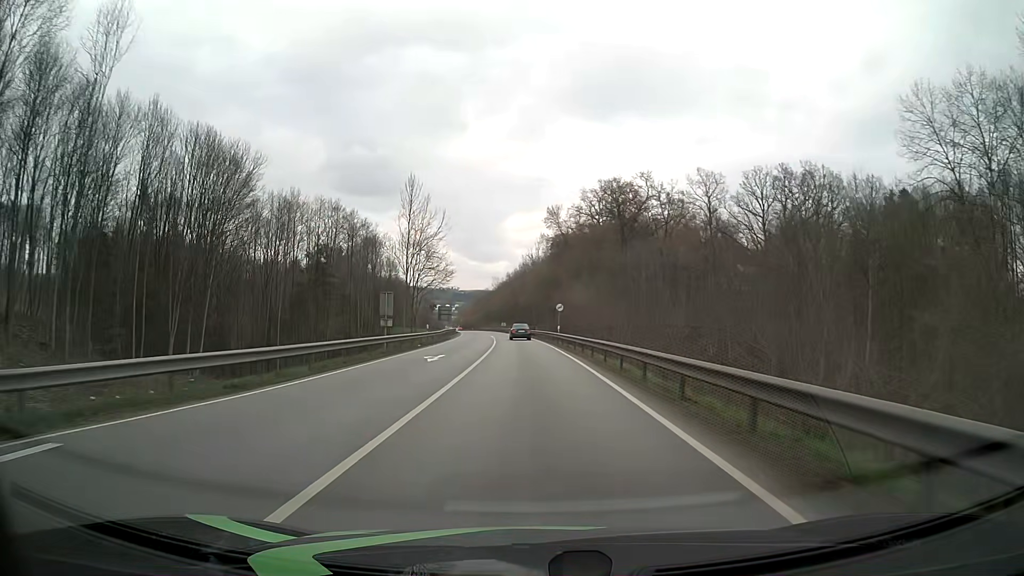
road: primary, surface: asphalt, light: Day
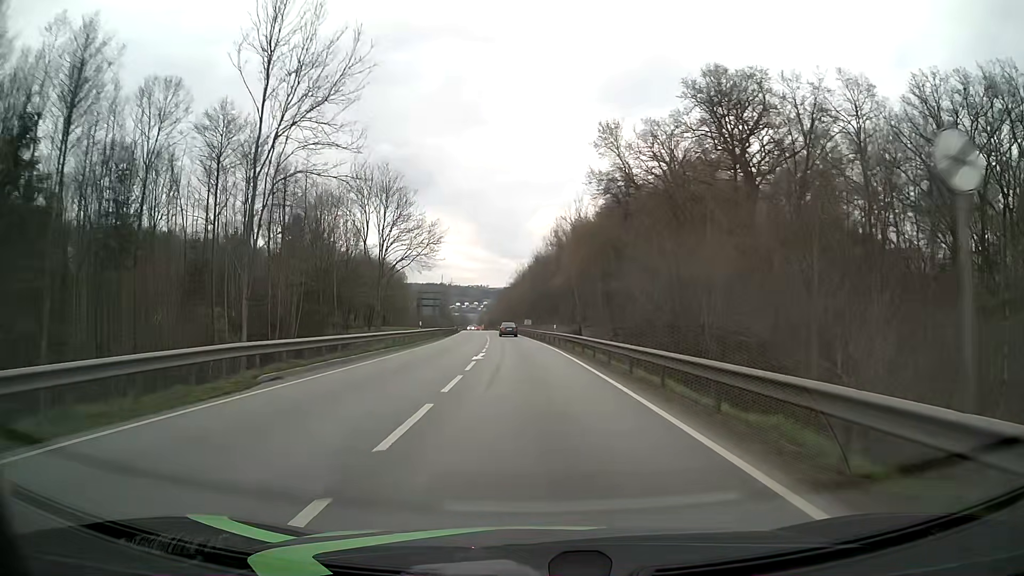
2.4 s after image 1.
(-1.1, +50.0) m; -2°
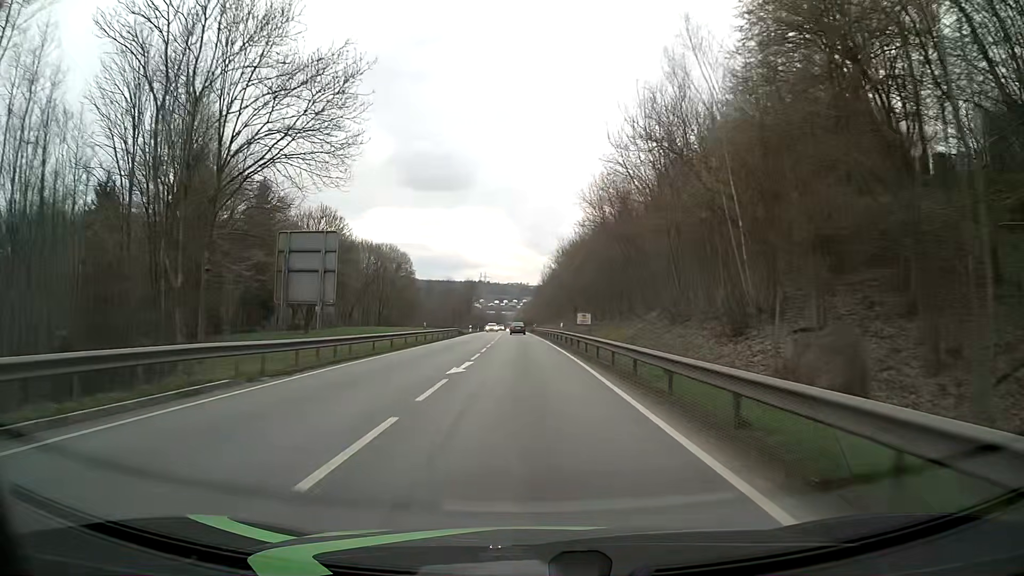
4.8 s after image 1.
(-1.4, +49.8) m; -4°
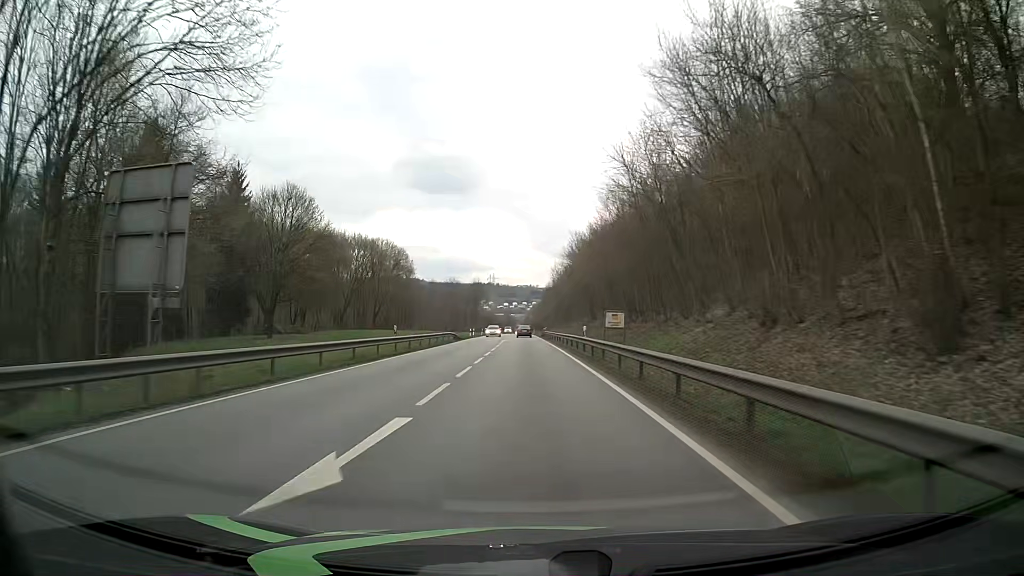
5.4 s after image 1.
(-0.1, +12.5) m; -1°
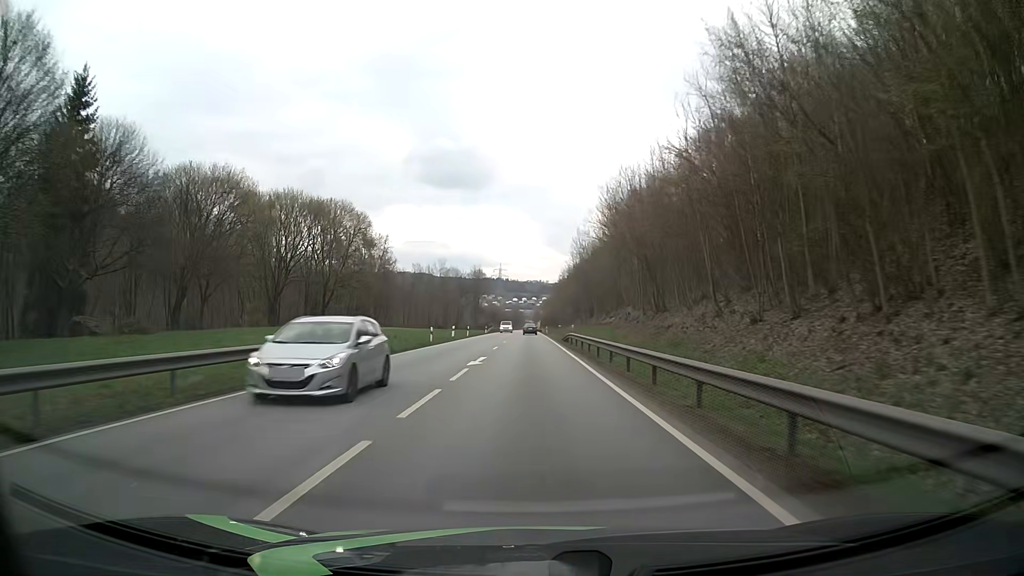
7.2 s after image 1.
(-0.4, +37.5) m; -1°
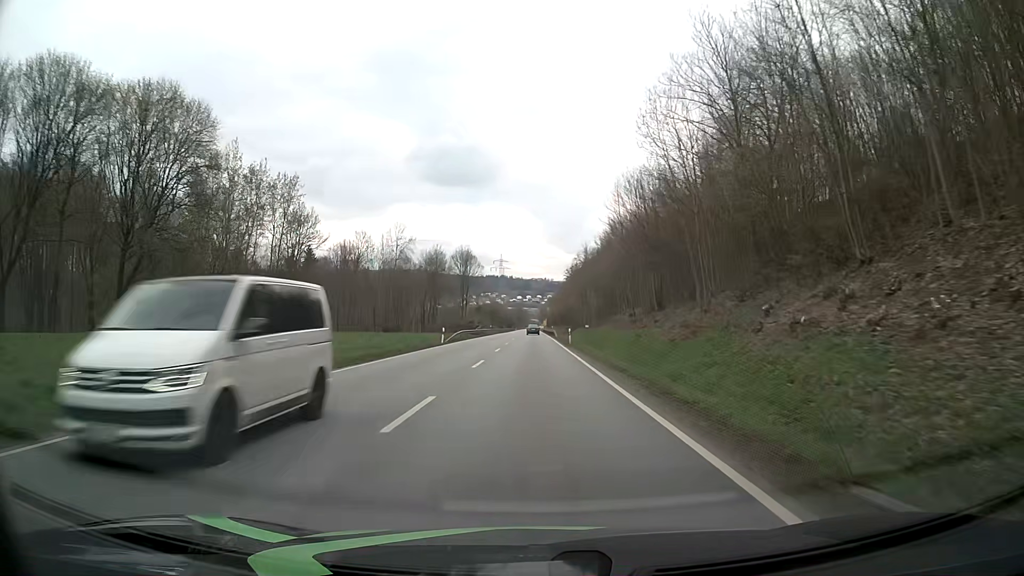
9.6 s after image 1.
(-0.2, +50.3) m; -1°
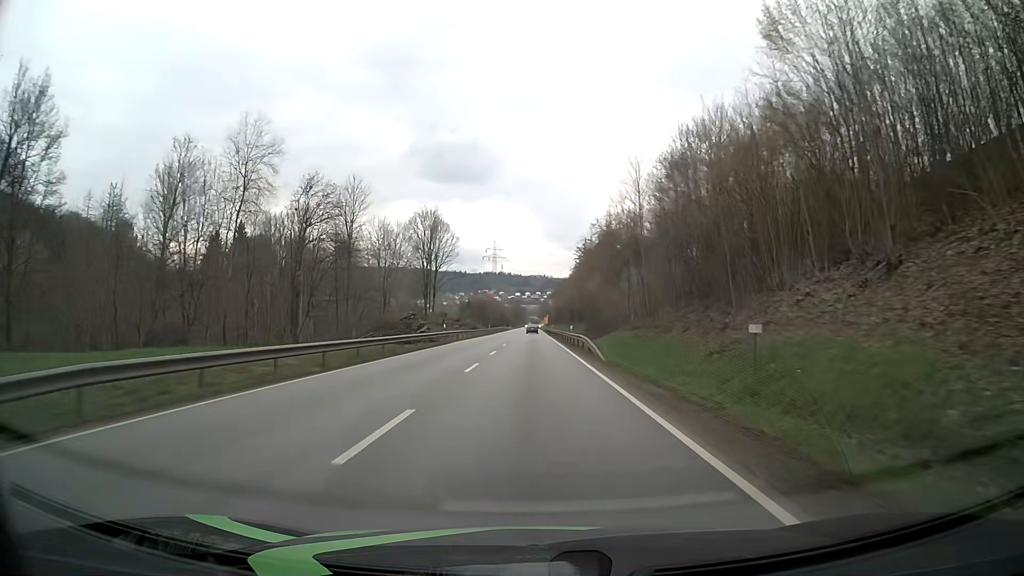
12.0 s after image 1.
(+0.2, +50.6) m; 0°
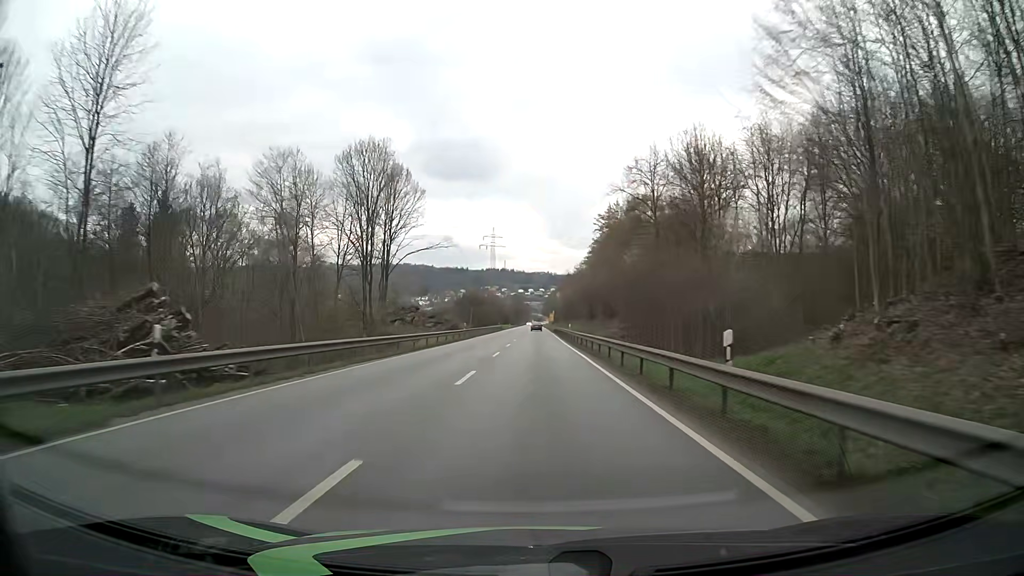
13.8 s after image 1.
(-0.1, +38.2) m; 0°
